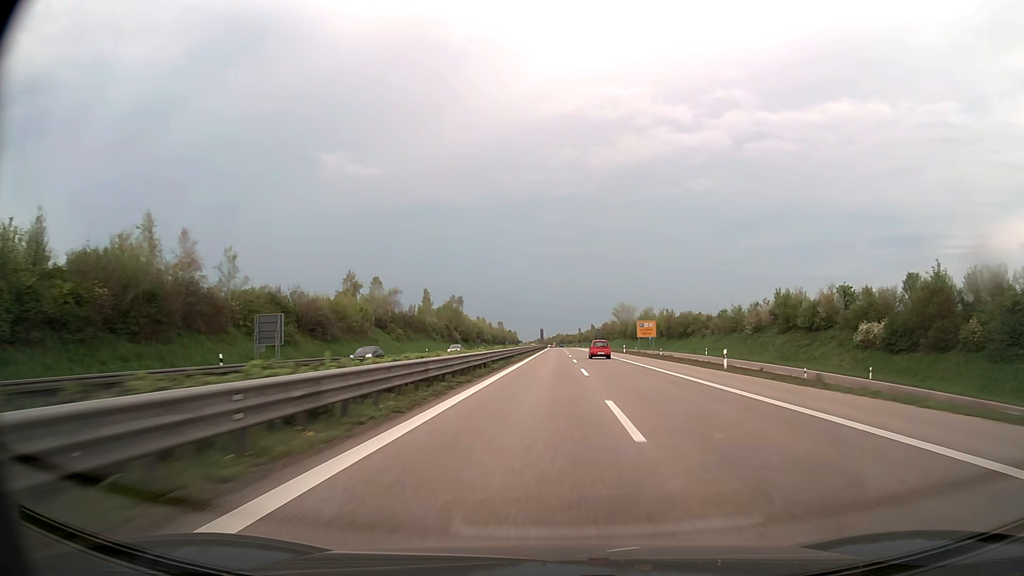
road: trunk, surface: asphalt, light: Day
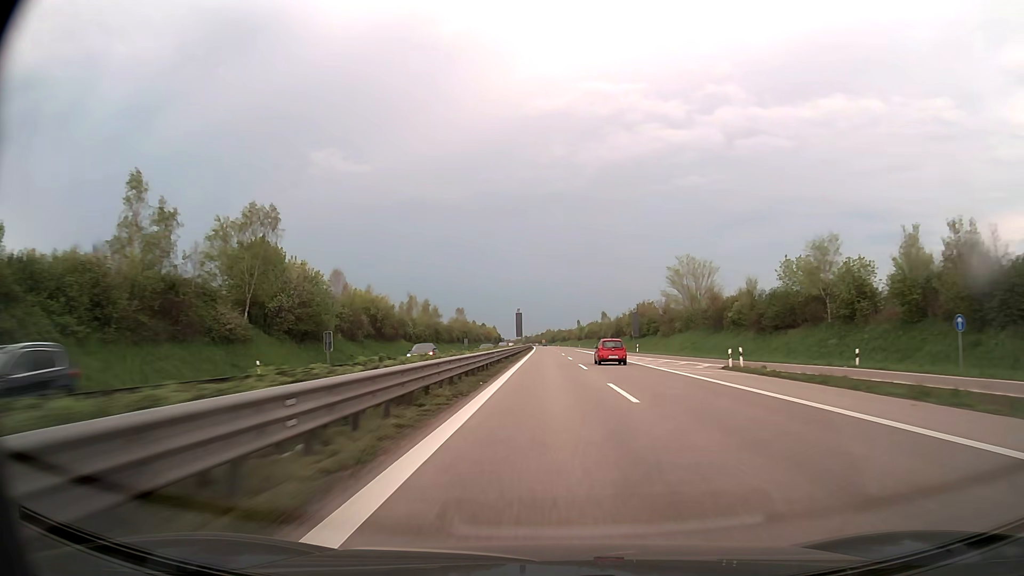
(+1.0, +101.9) m; +1°
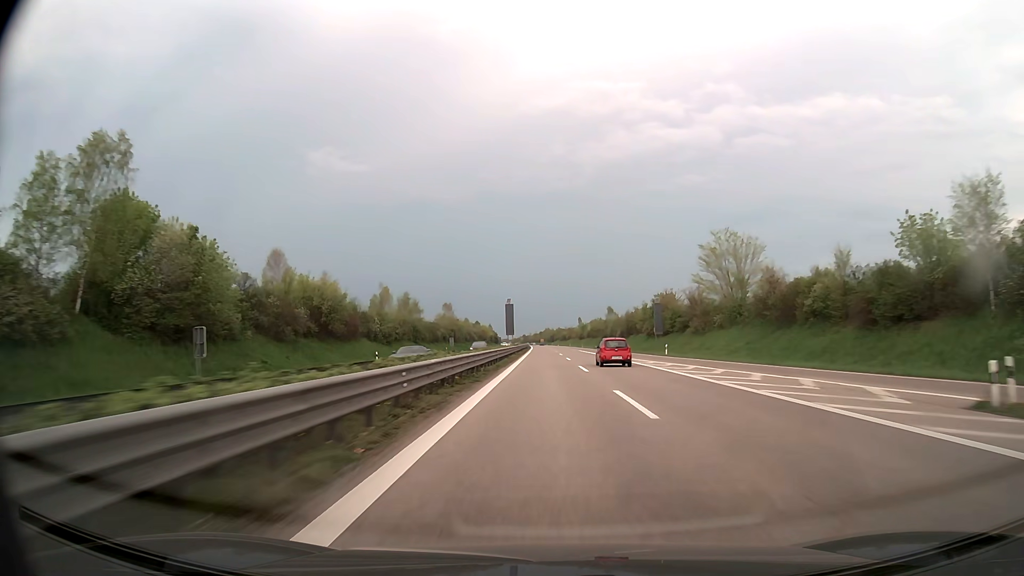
(+0.1, +21.0) m; 0°
(0, +10) (0, +20) (0, +30) (0, +40) (0, +50) (0, +60) (-1, +70) (-1, +80) (-1, +90) (-1, +100) m
